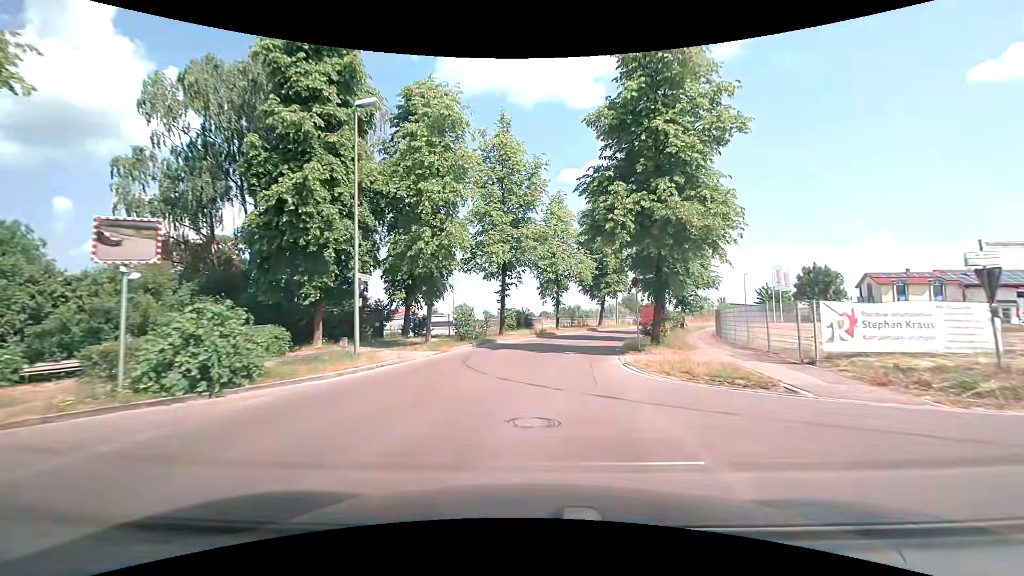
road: unclassified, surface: asphalt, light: Day
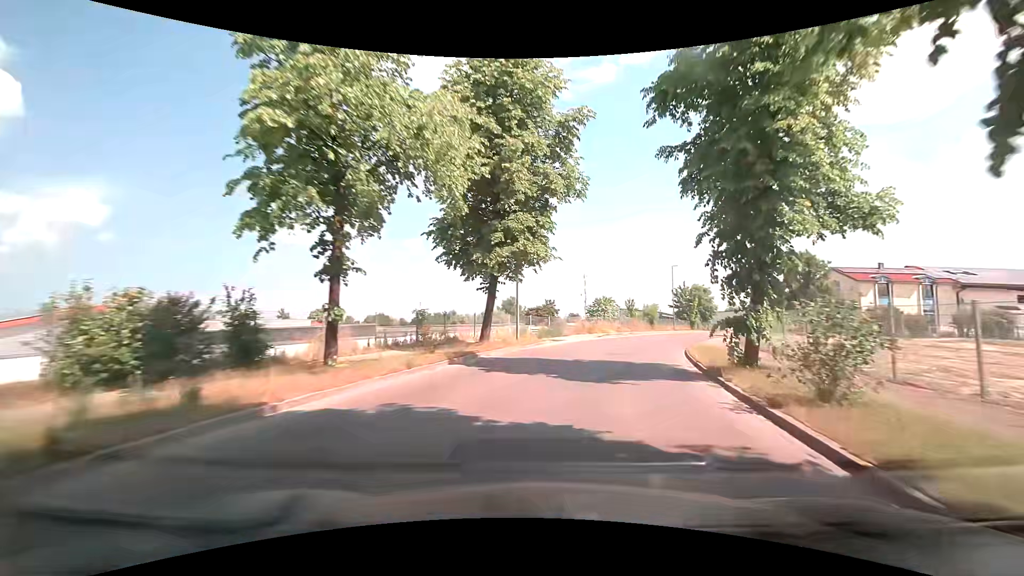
(+3.0, +30.5) m; +14°
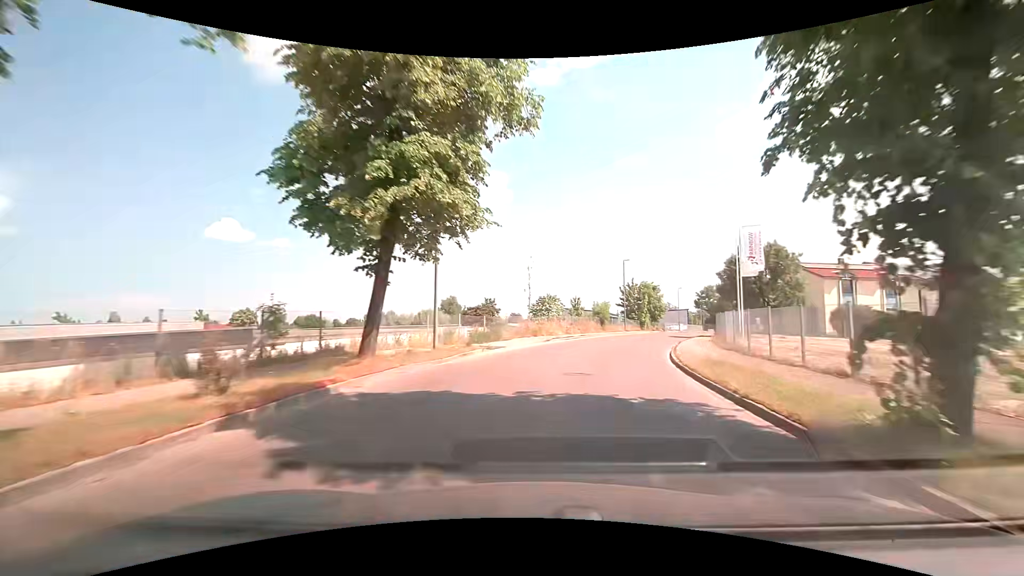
(+0.4, +8.0) m; +7°
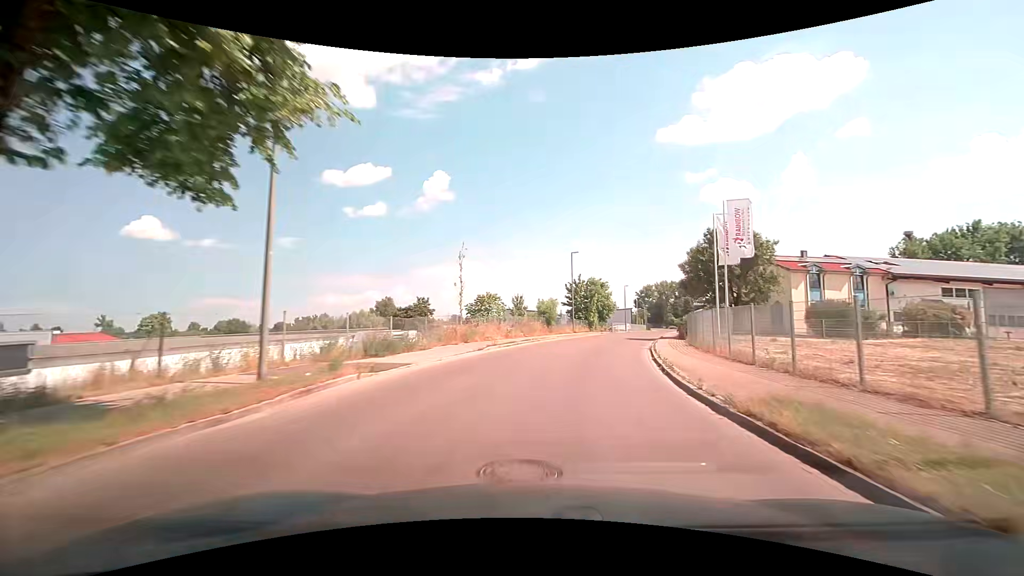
(+0.4, +8.0) m; +6°
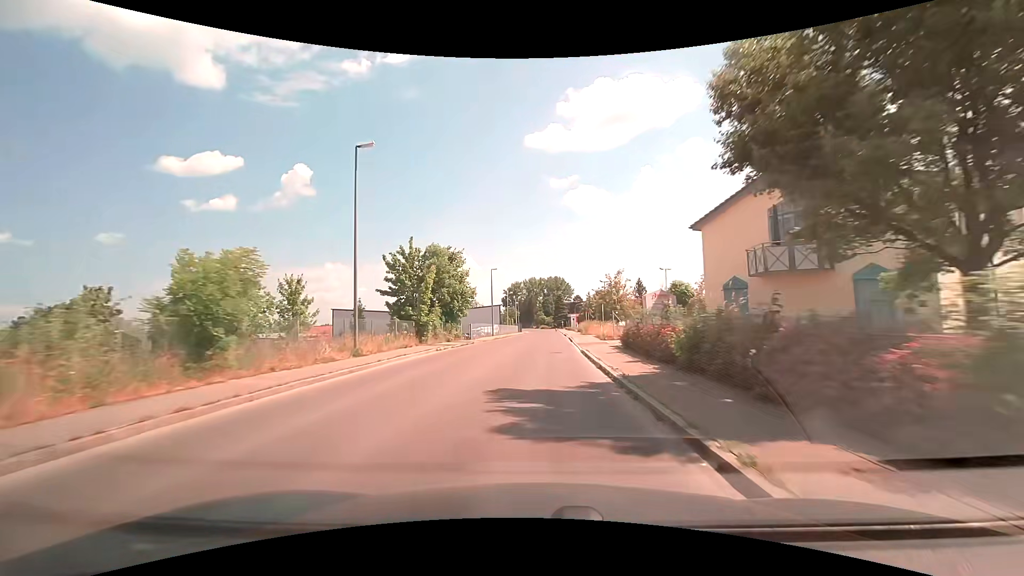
(+5.8, +32.4) m; +16°
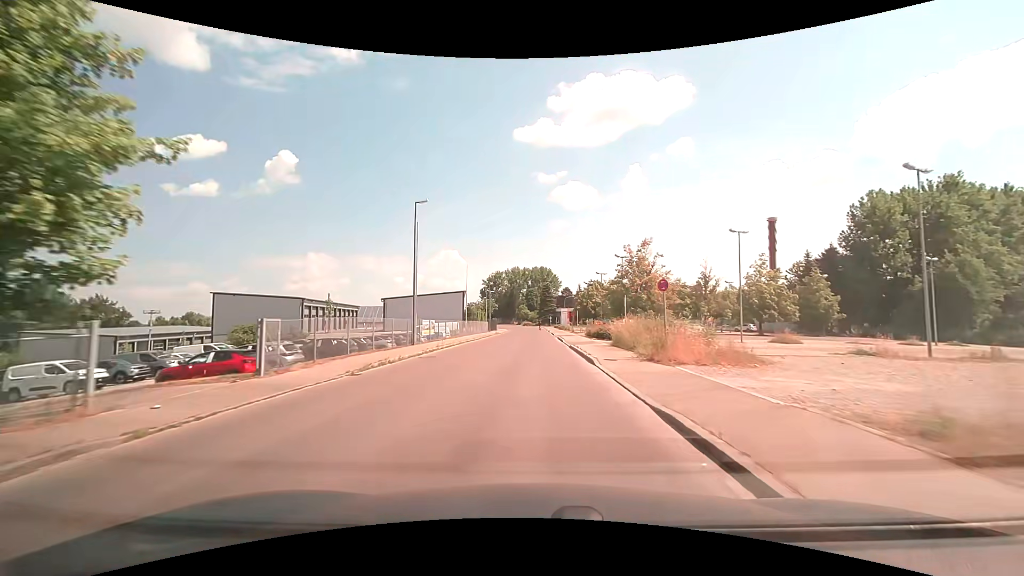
(+0.8, +34.4) m; +2°
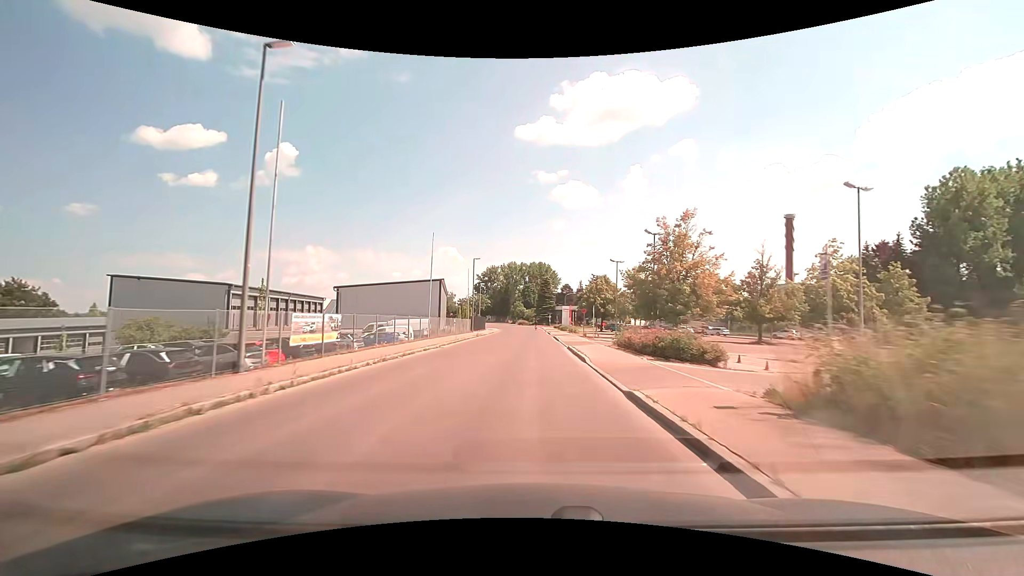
(+0.1, +17.1) m; 0°
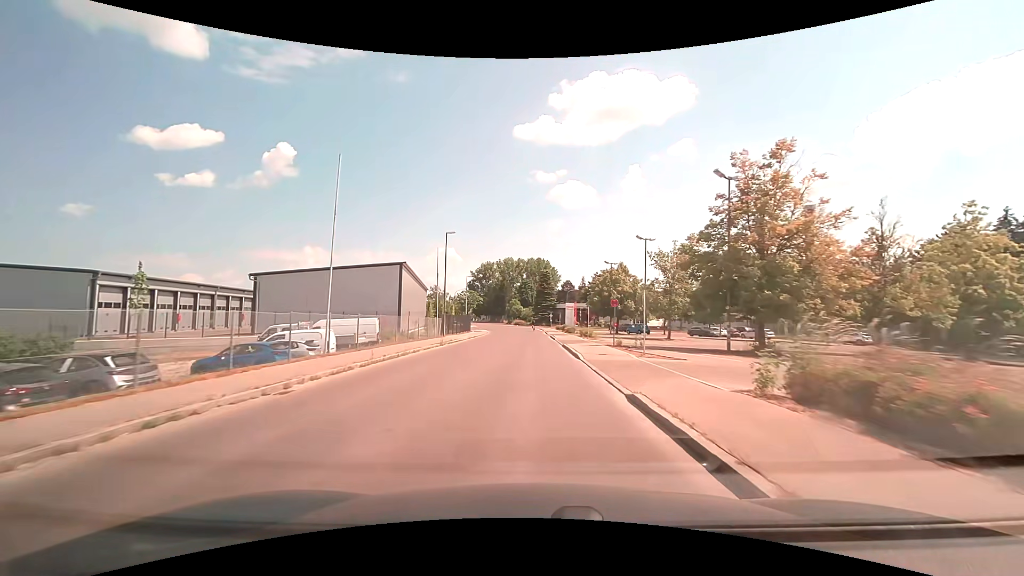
(0.0, +17.2) m; 0°
(0, +10) (0, +20) (0, +30) (0, +40) (0, +50) (0, +60) (-1, +70) (-1, +80) (-3, +90) (-4, +100) m
